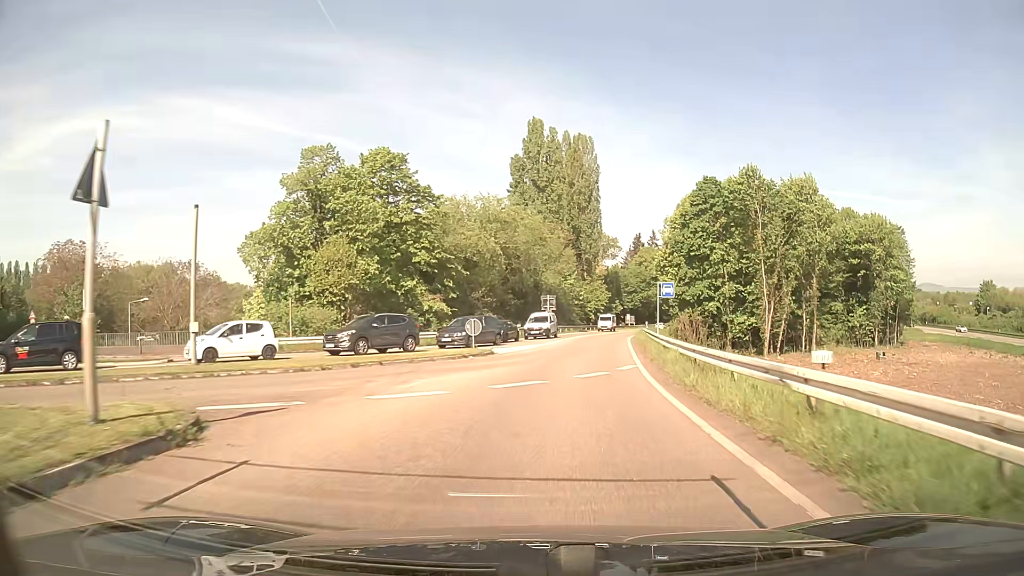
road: trunk_link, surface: asphalt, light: Day
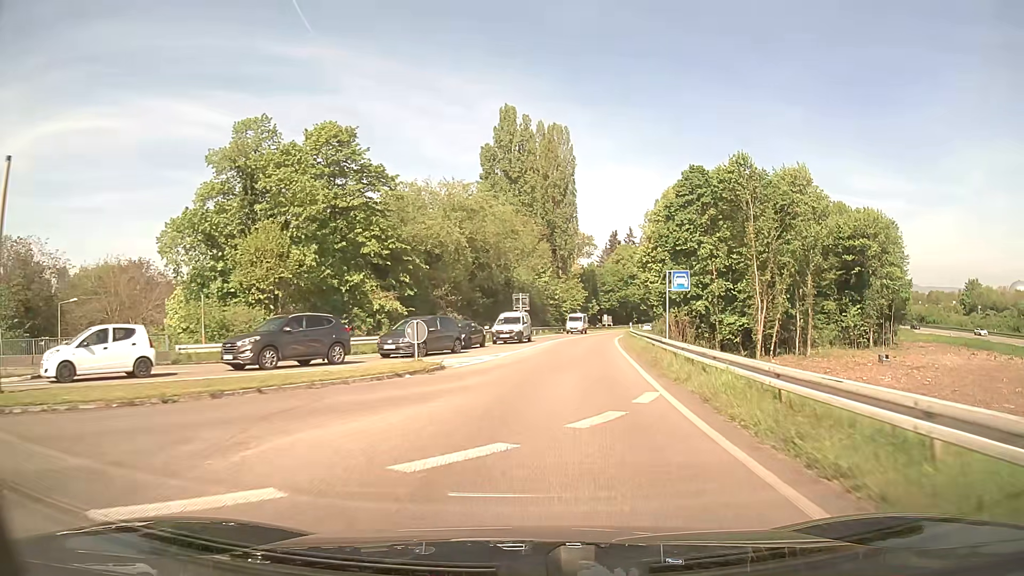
(+0.1, +7.1) m; +2°
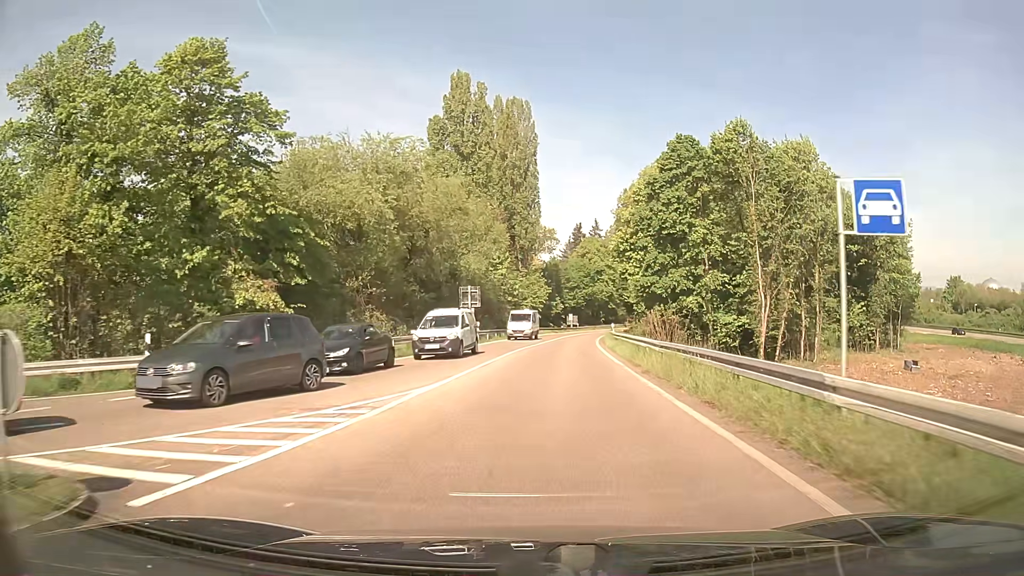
(+0.5, +14.2) m; +3°
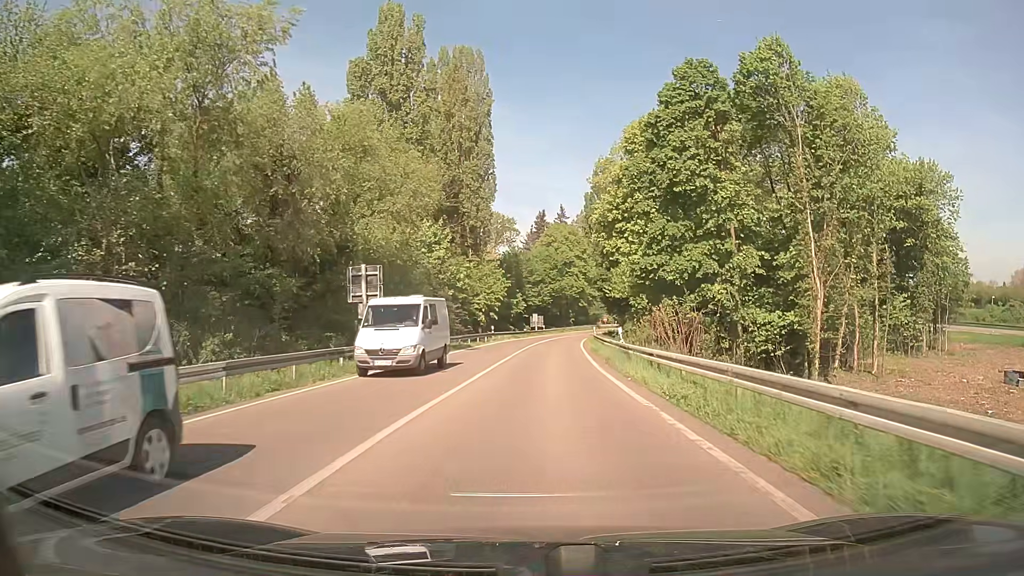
(+0.7, +21.2) m; +3°
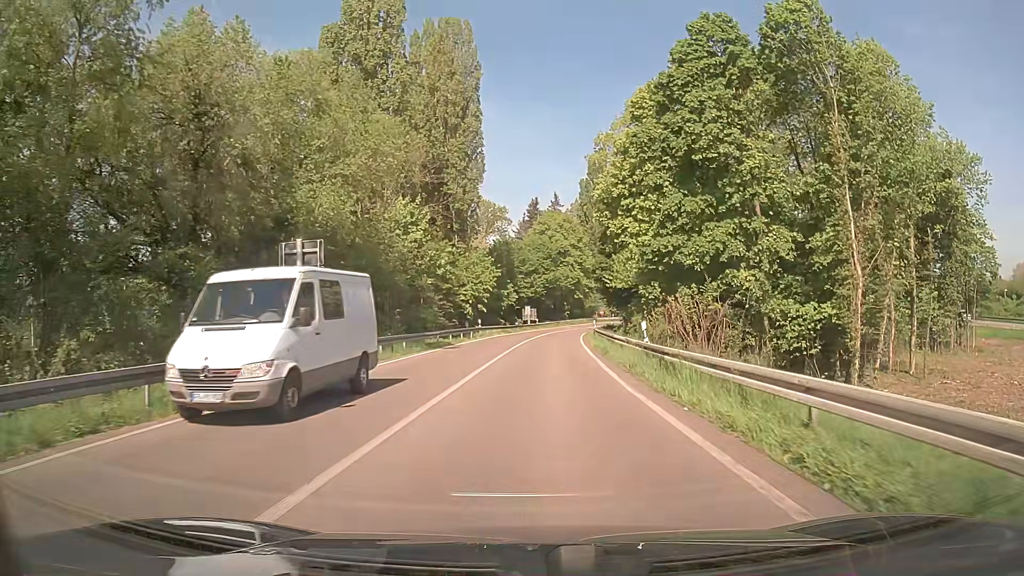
(+0.1, +7.0) m; +1°
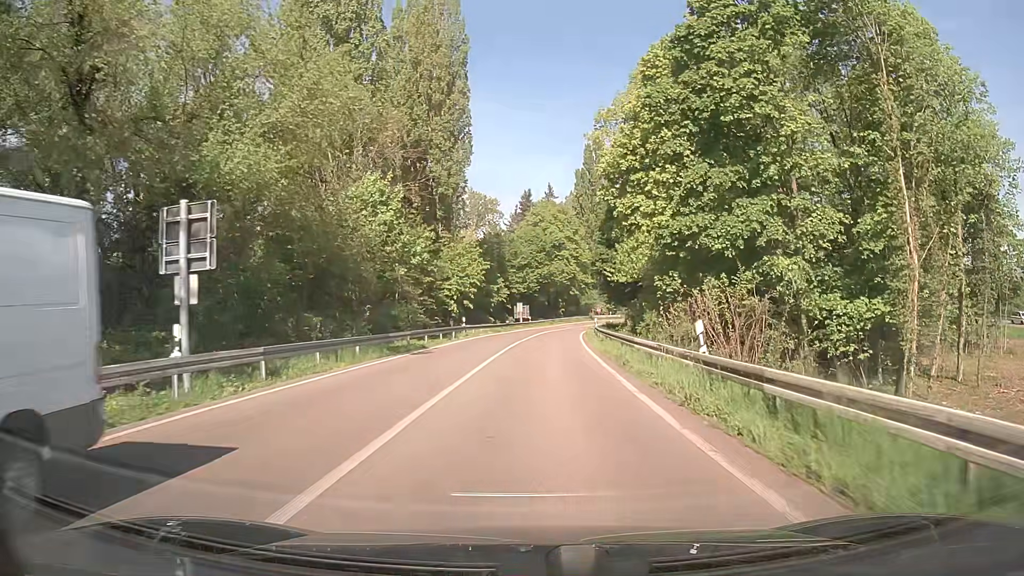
(0.0, +7.1) m; 0°
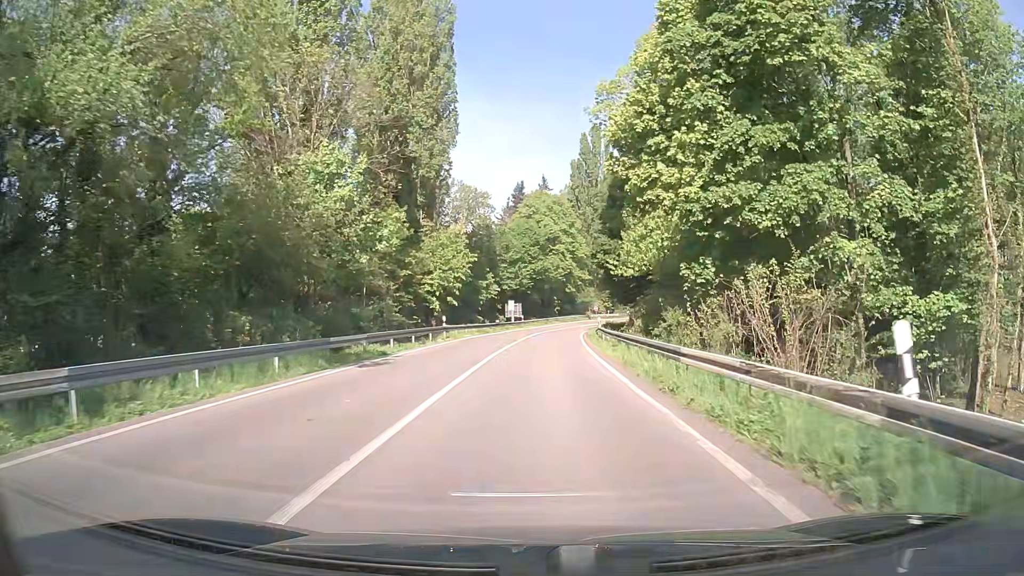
(+0.1, +7.1) m; +1°
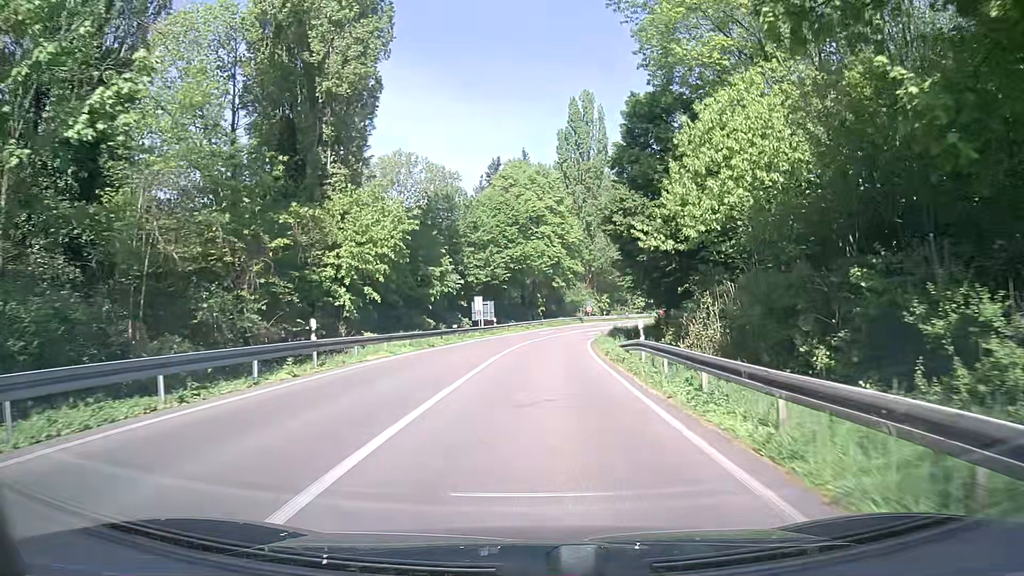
(+0.4, +21.3) m; +2°
(0, +10) (0, +20) (+1, +30) (+1, +40) (+3, +50) (+6, +59) (+10, +68) (+17, +75) (+26, +80) (+36, +82) m
